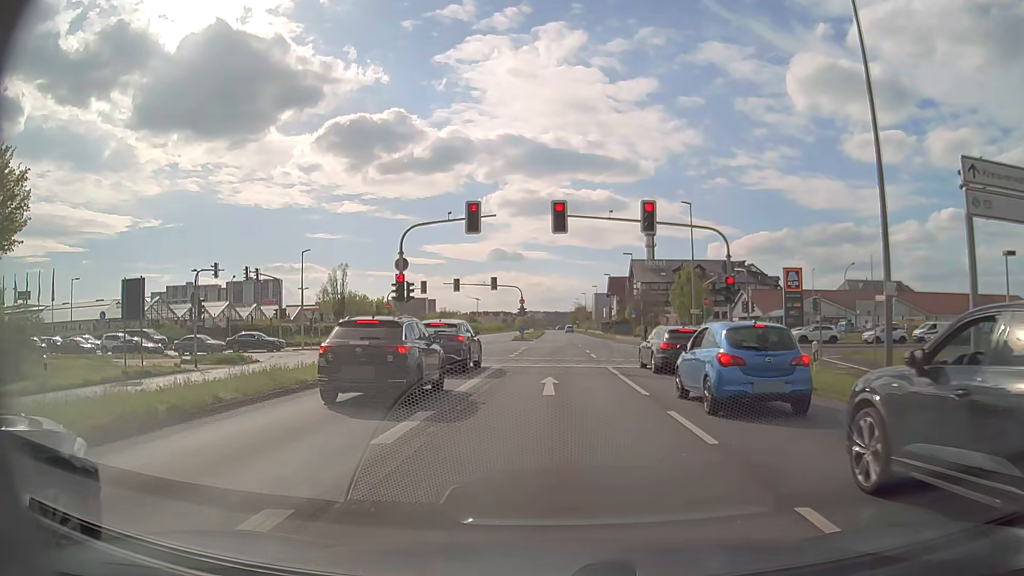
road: primary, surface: asphalt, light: Day
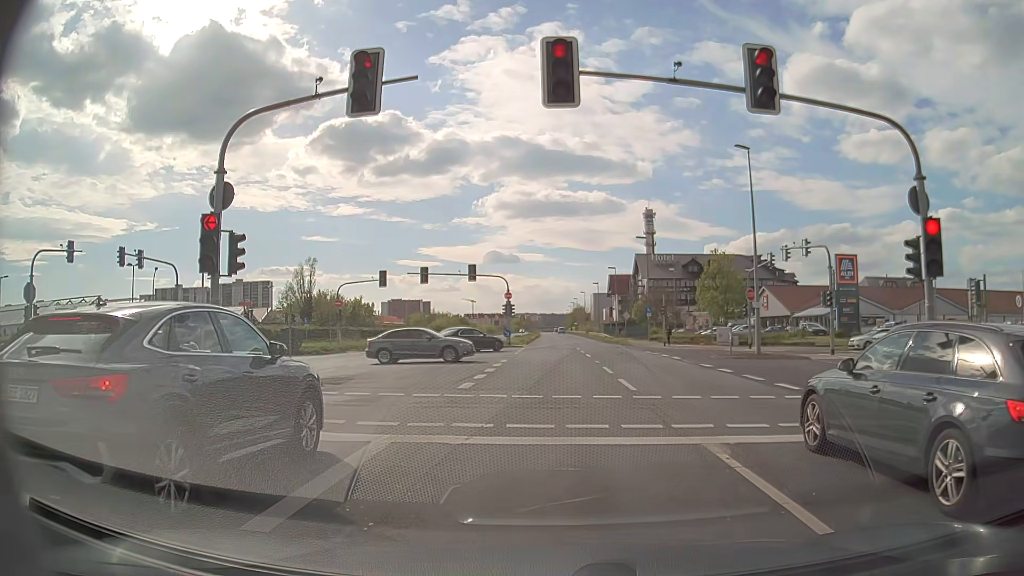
(0.0, +15.2) m; +1°
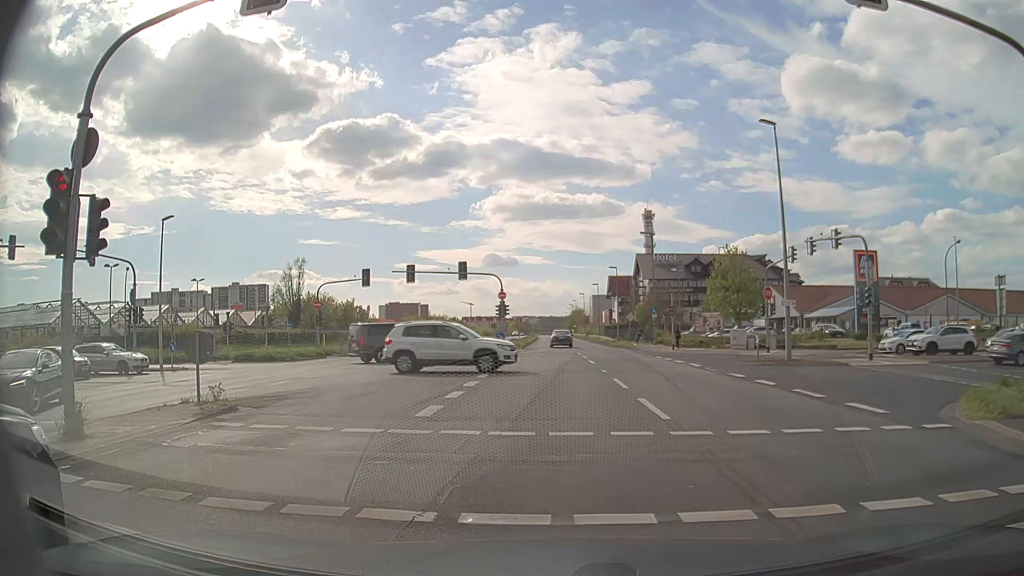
(0.0, +4.2) m; -1°
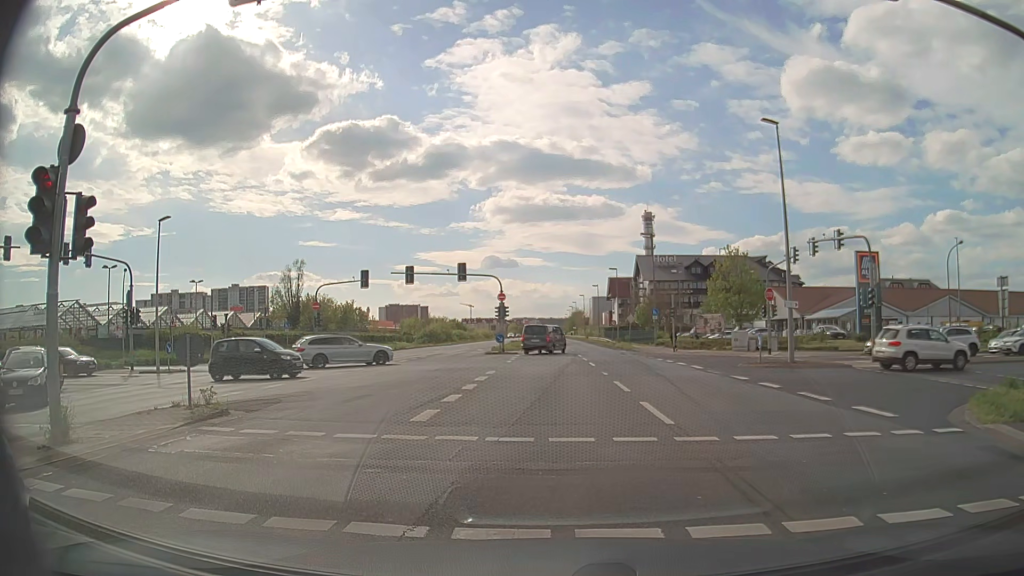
(0.0, +0.4) m; 0°
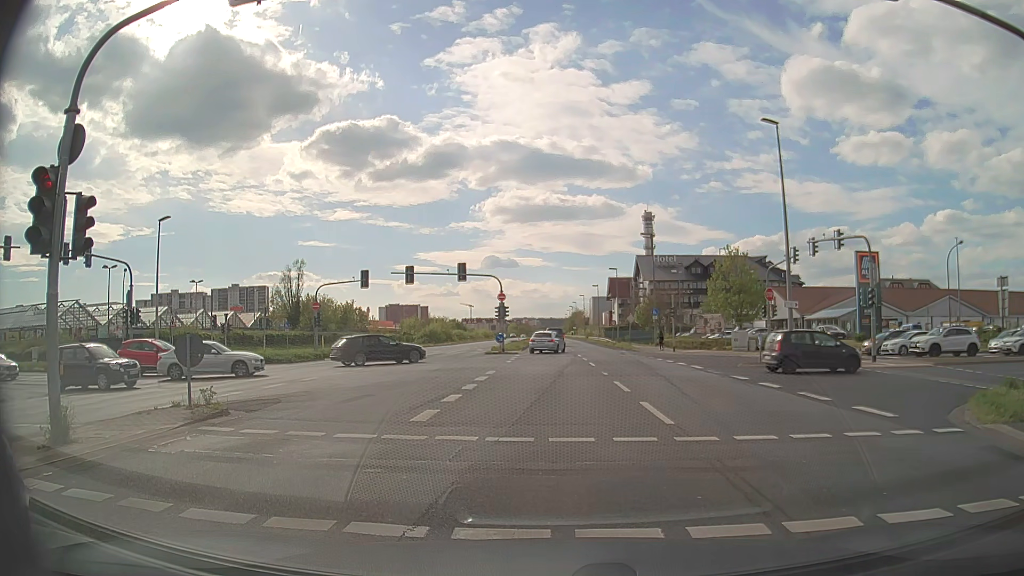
(0.0, 0.0) m; 0°
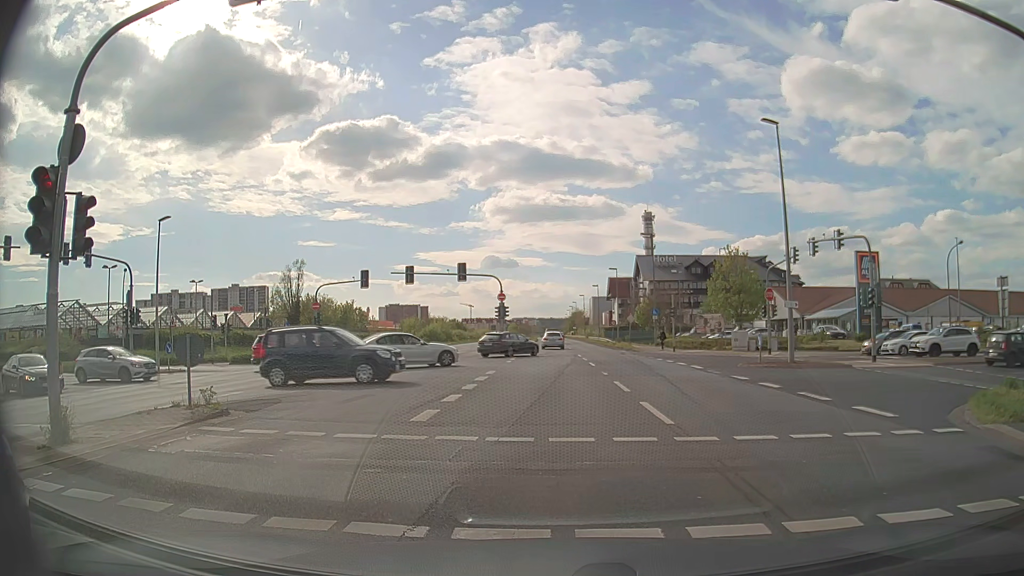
(0.0, 0.0) m; 0°
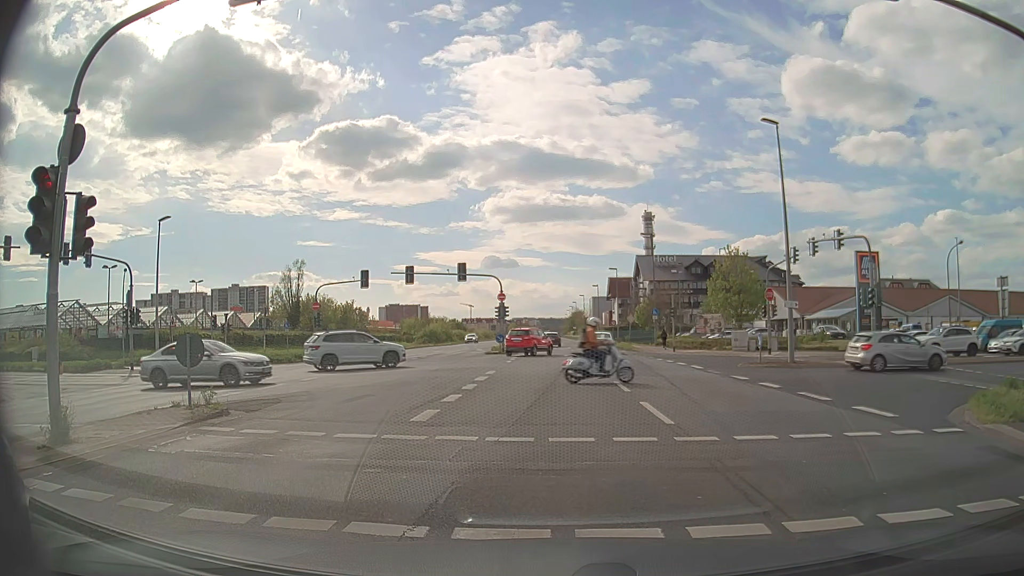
(0.0, 0.0) m; 0°
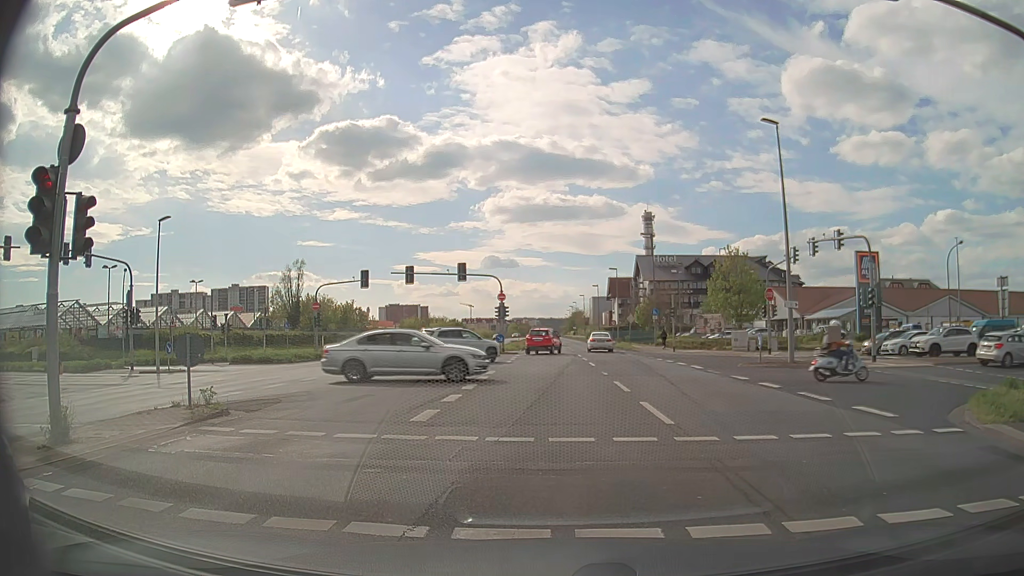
(0.0, 0.0) m; 0°
(0, +10) (0, +20) (0, +30) (0, +40) (0, +50) (0, +60) (0, +70) (0, +80) (0, +90) (0, +100) m
